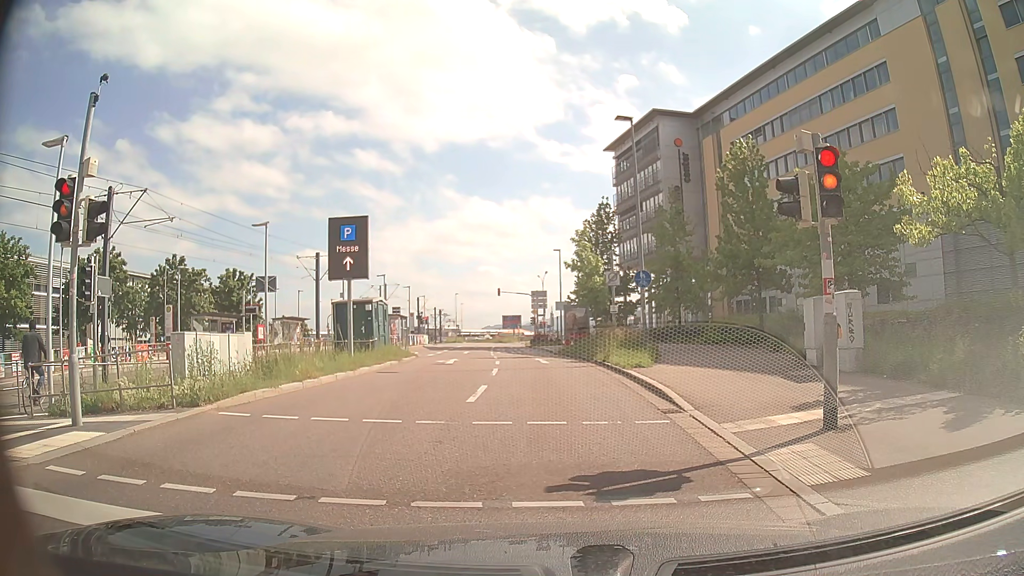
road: secondary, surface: asphalt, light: Day
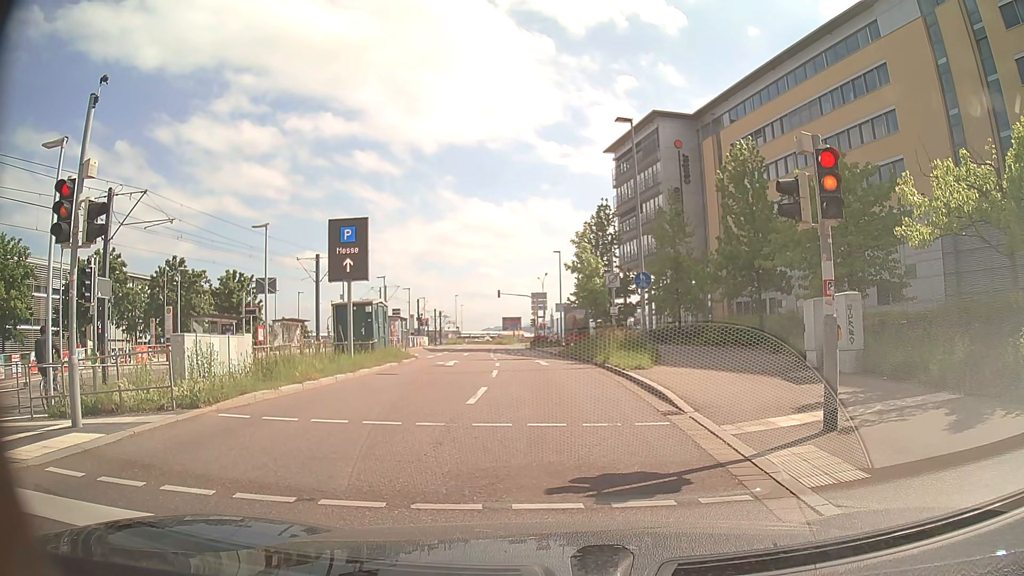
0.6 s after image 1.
(0.0, 0.0) m; 0°
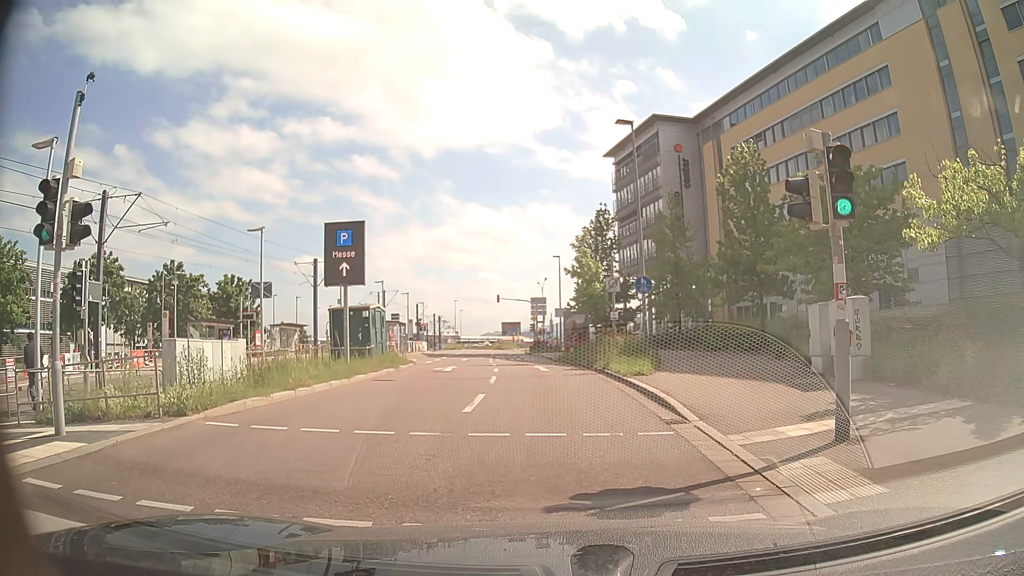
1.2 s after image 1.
(0.0, +0.4) m; +1°
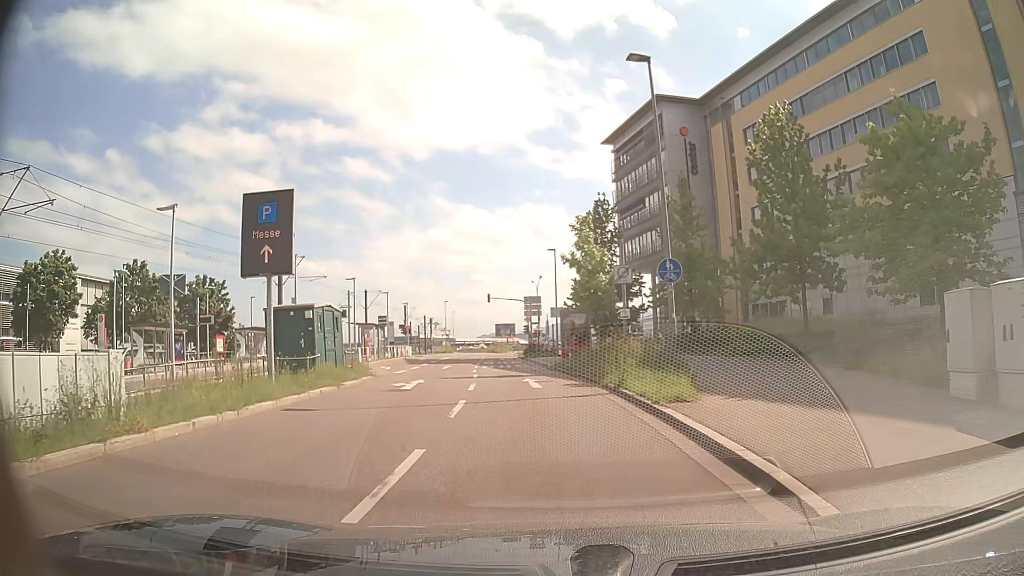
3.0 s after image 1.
(0.0, +6.3) m; +1°
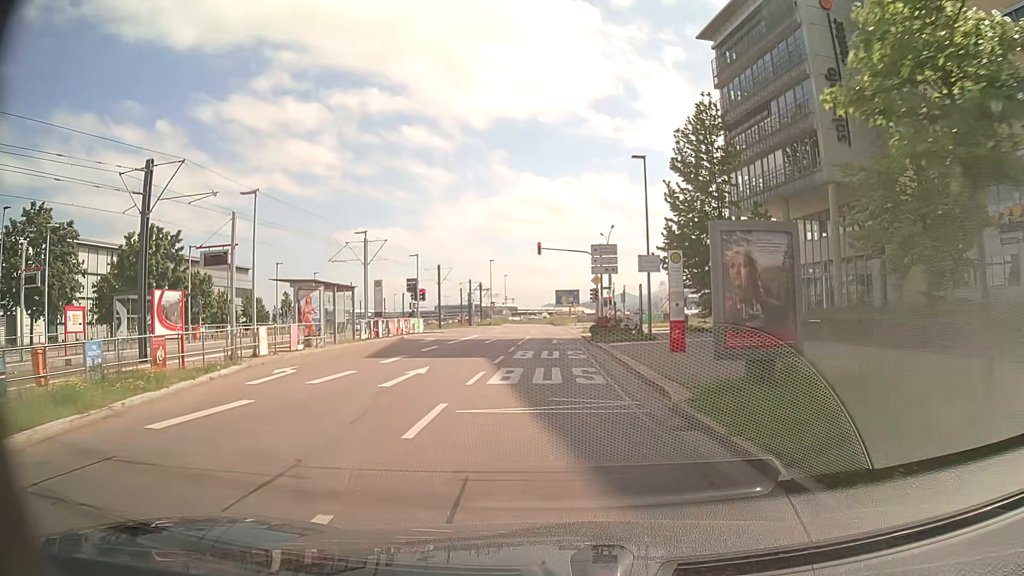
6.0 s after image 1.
(-1.0, +21.7) m; -6°
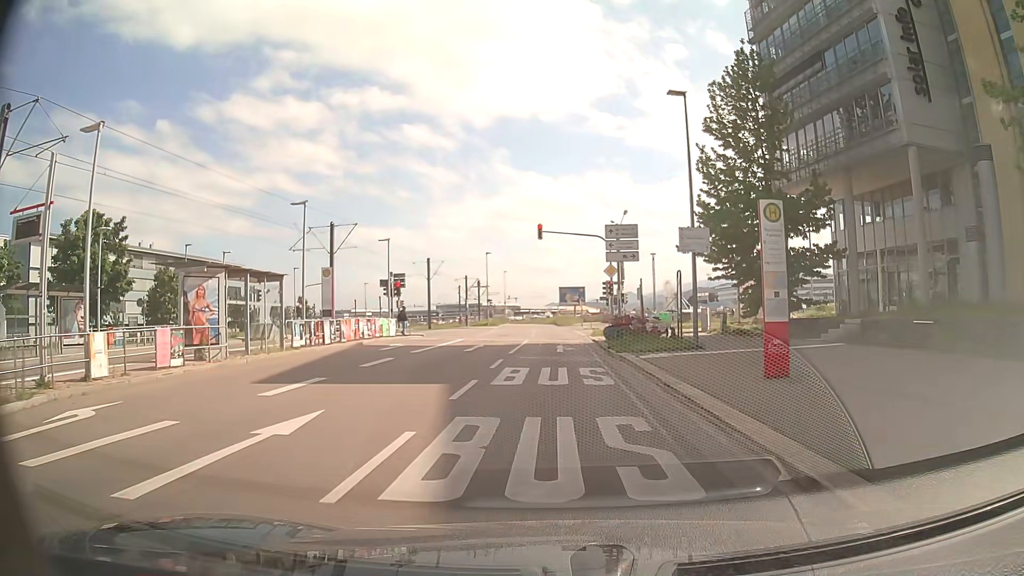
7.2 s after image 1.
(-0.1, +8.7) m; 0°
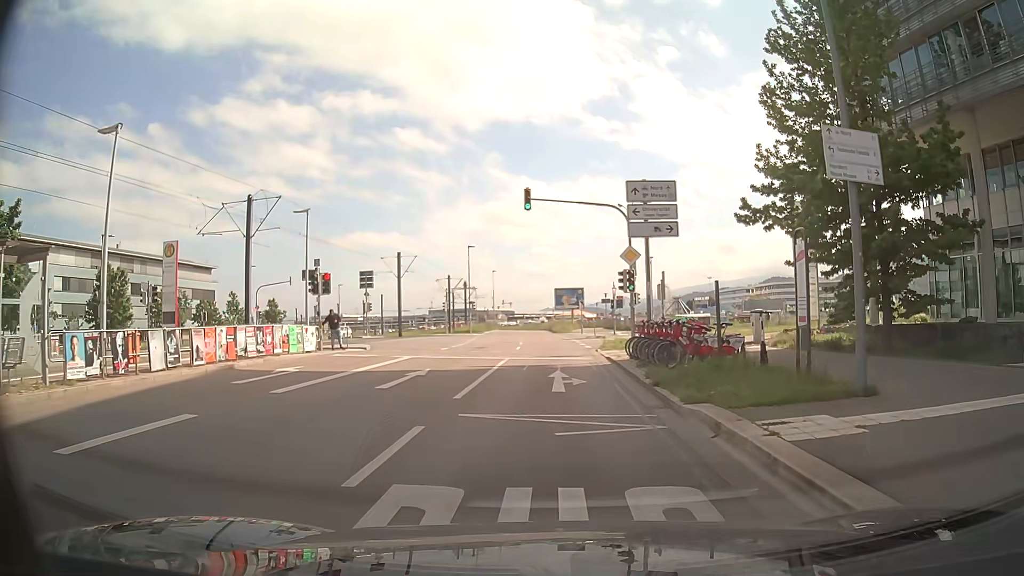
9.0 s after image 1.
(-0.3, +11.5) m; 0°
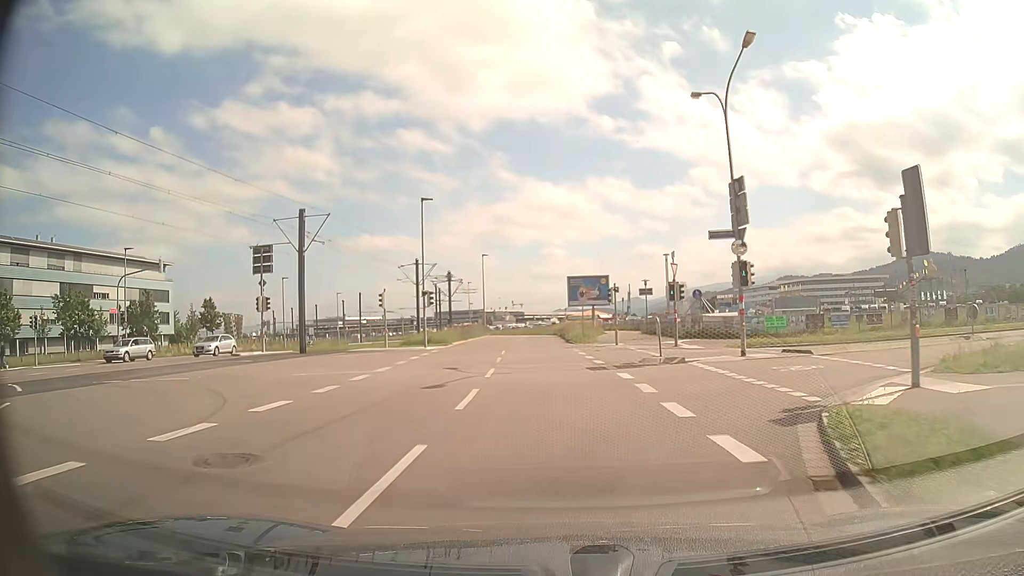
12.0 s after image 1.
(0.0, +26.2) m; -1°
(0, +10) (0, +20) (0, +30) (0, +40) (-1, +50) (-1, +60) (-1, +70) (-2, +80) (-3, +90) (-5, +100) m
